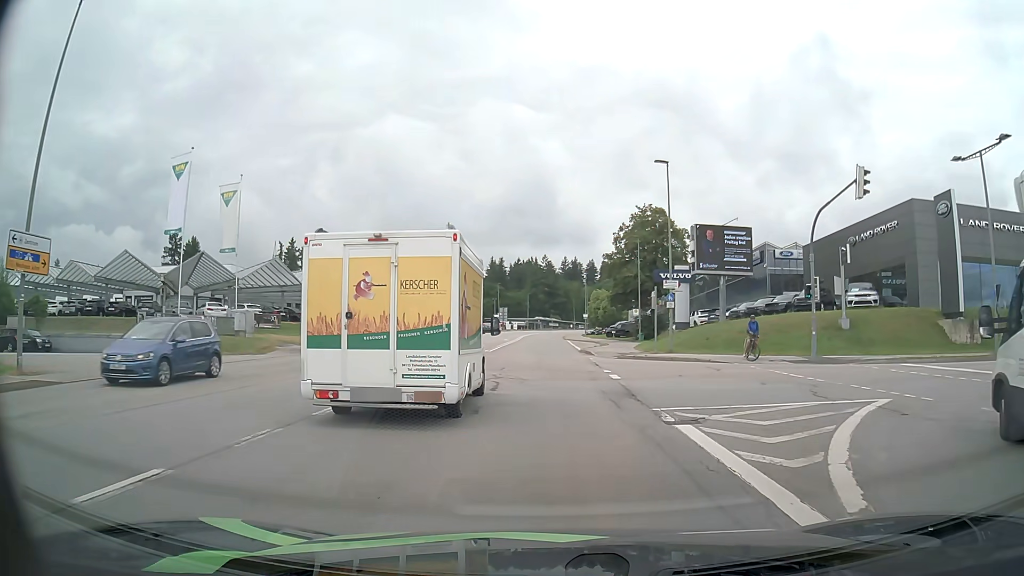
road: tertiary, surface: asphalt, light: Day
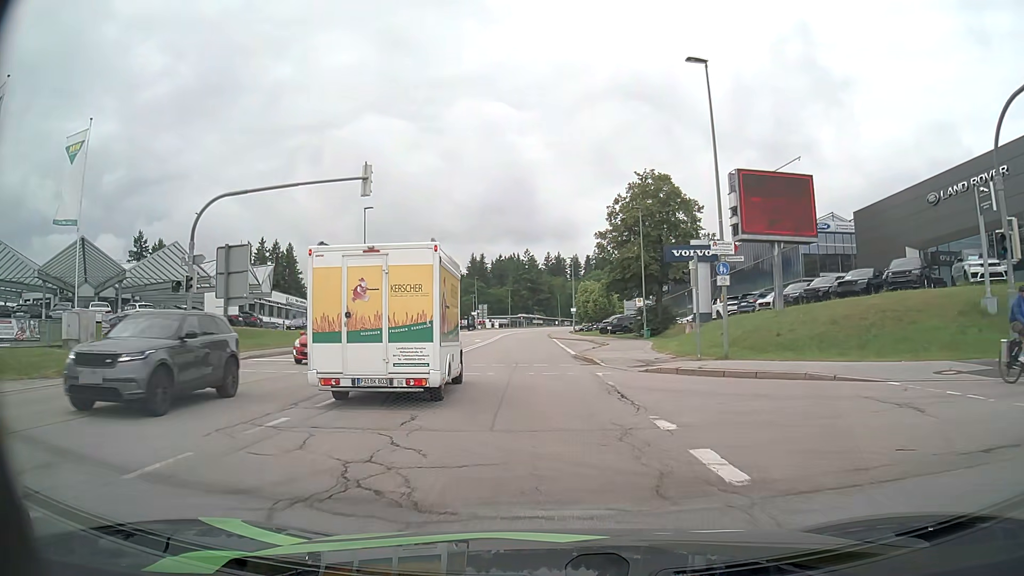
(+0.1, +13.8) m; +1°
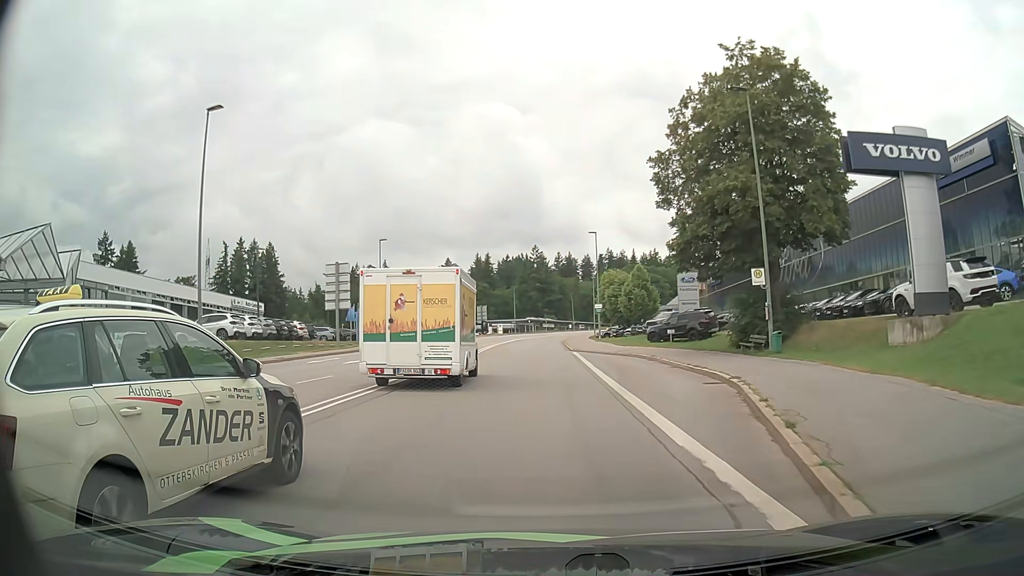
(-0.5, +28.2) m; -1°
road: secondary
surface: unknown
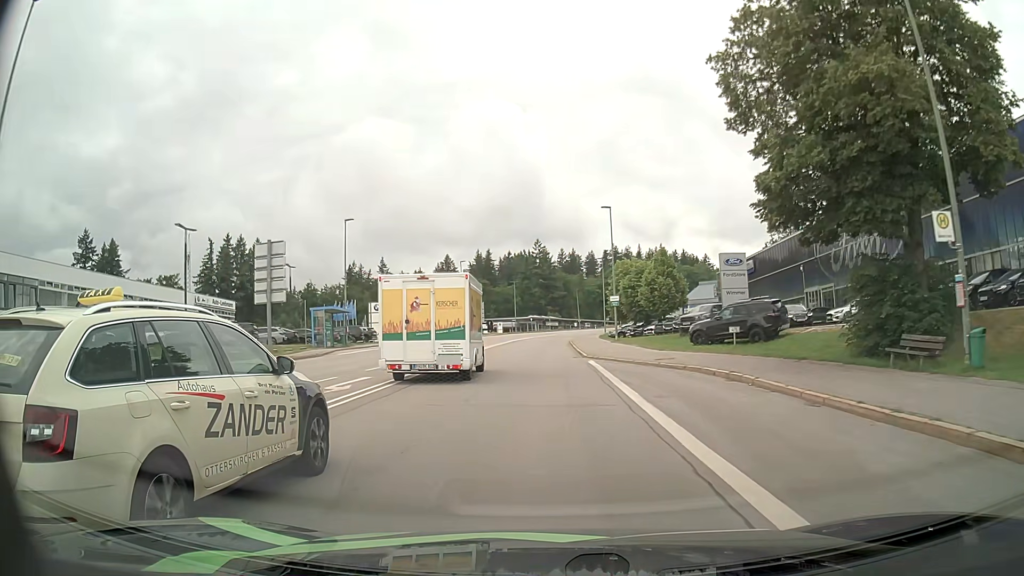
(0.0, +12.7) m; 0°
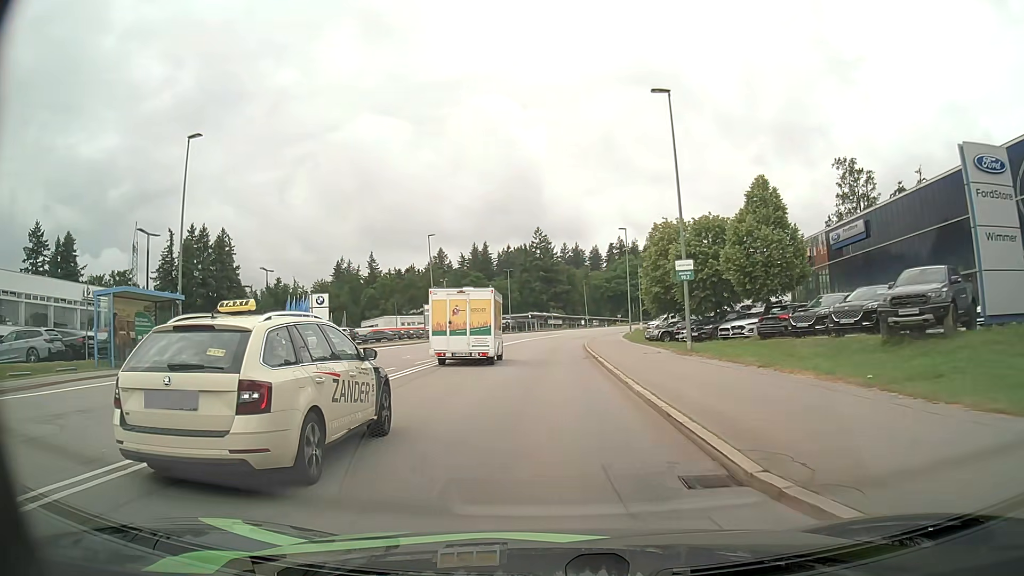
(-0.1, +26.1) m; 0°
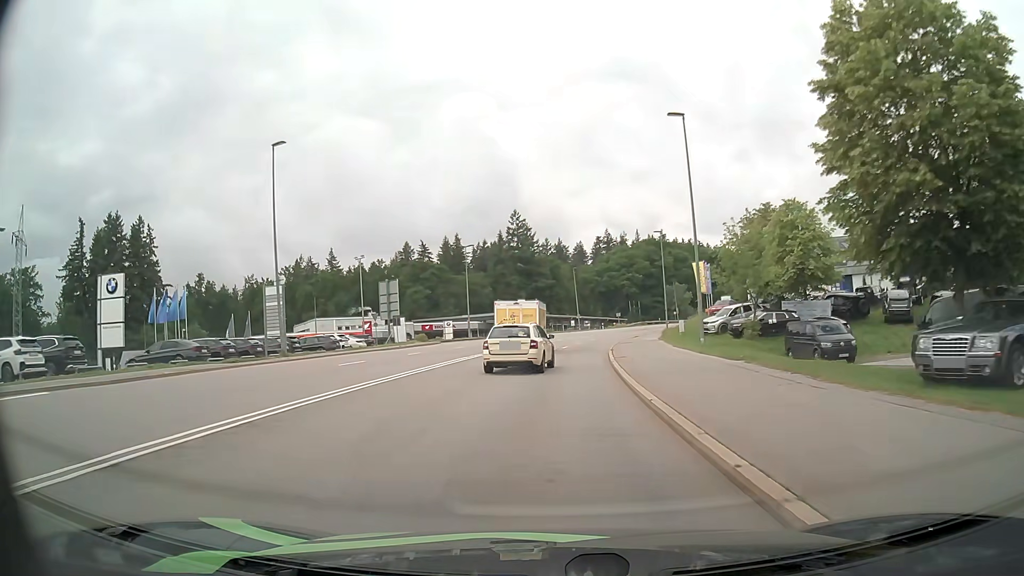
(+0.4, +36.2) m; +1°
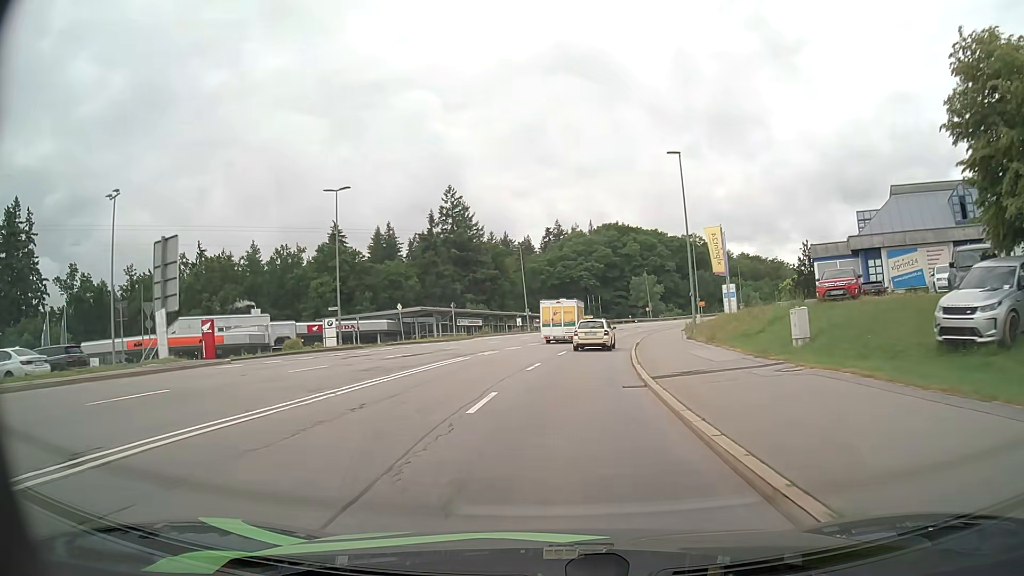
(+1.0, +32.0) m; +4°
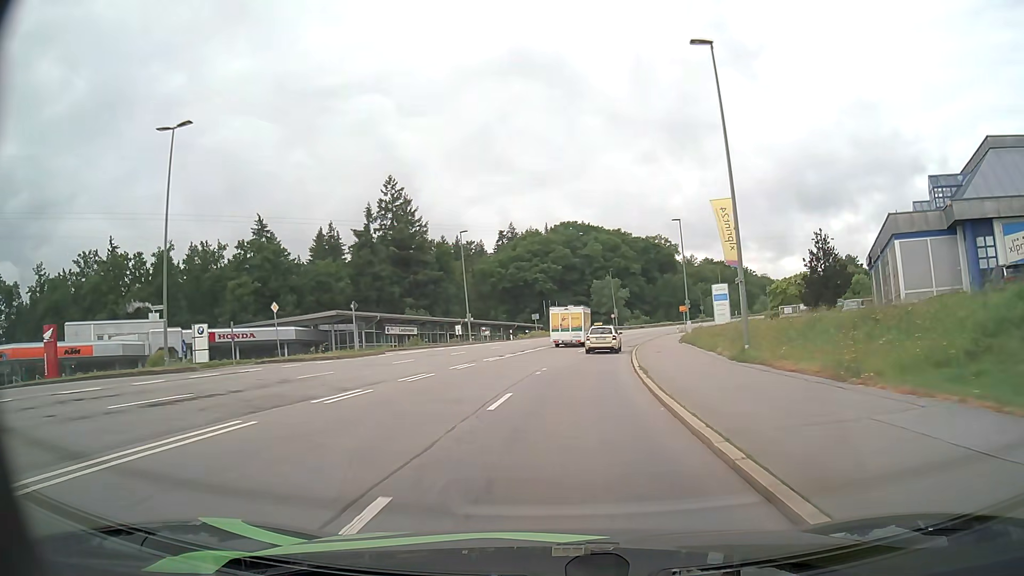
(+0.5, +16.6) m; +4°
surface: asphalt
(0, +10) (+1, +20) (+2, +30) (+3, +40) (+5, +50) (+7, +59) (+10, +69) (+13, +79) (+16, +88) (+20, +97) m
